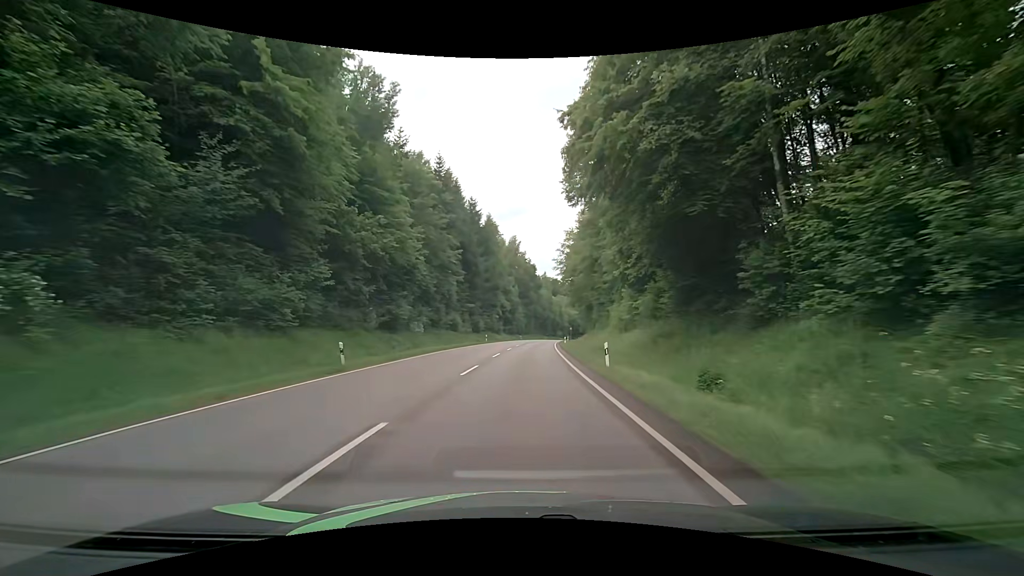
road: secondary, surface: asphalt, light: Day
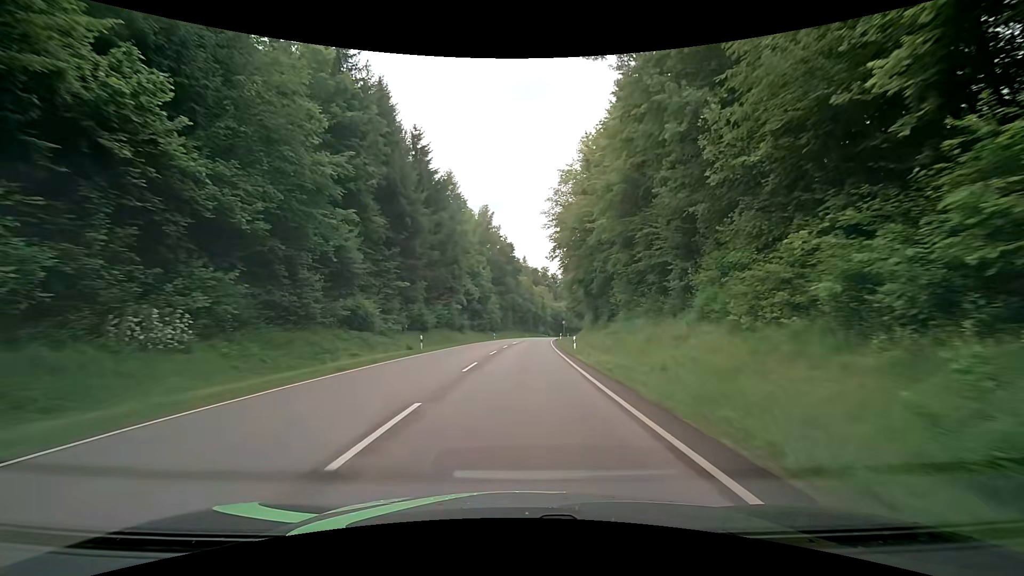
(+0.6, +32.2) m; +2°
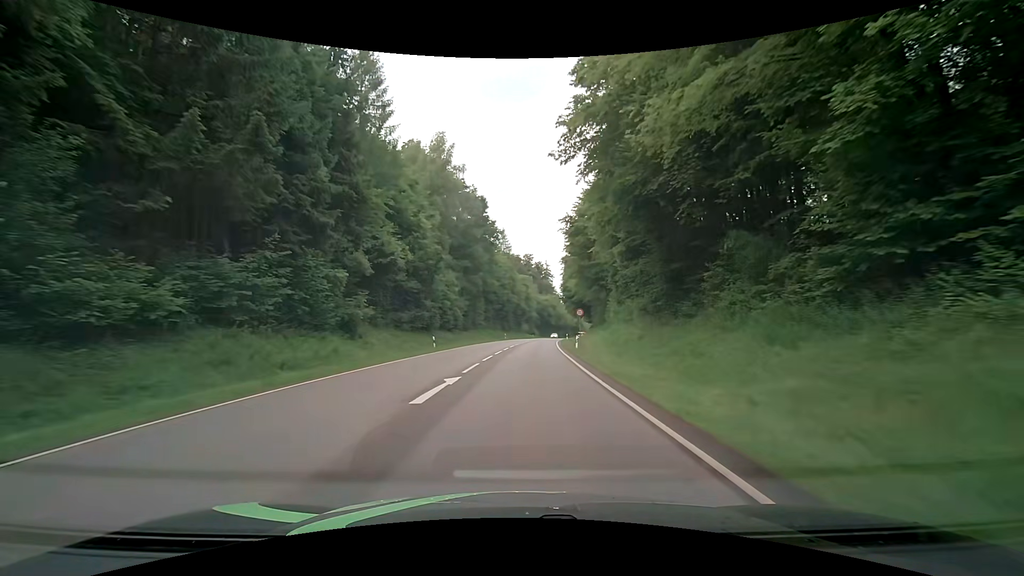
(+0.9, +41.2) m; +3°
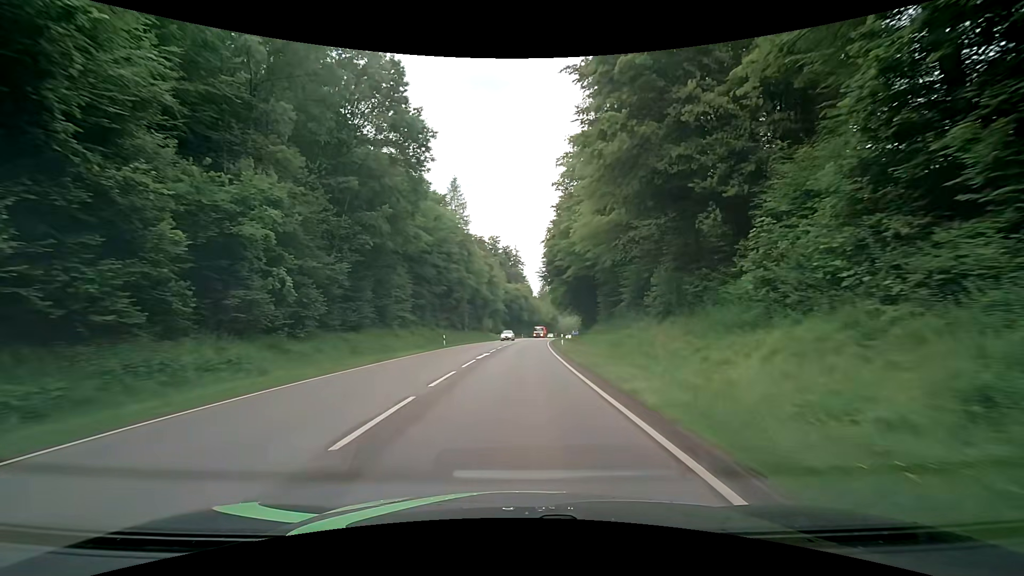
(+1.0, +39.8) m; +4°
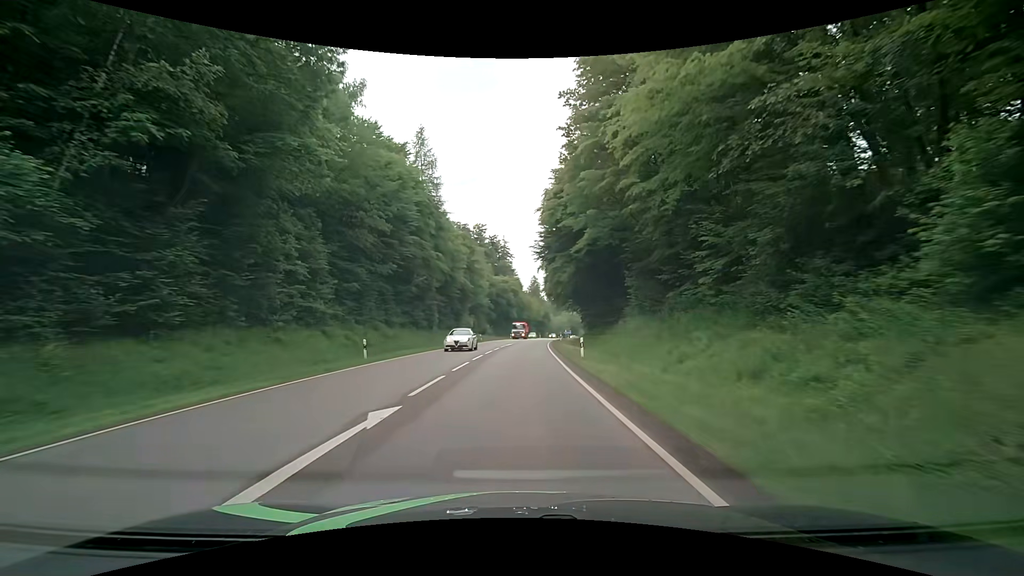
(+0.1, +19.7) m; +1°
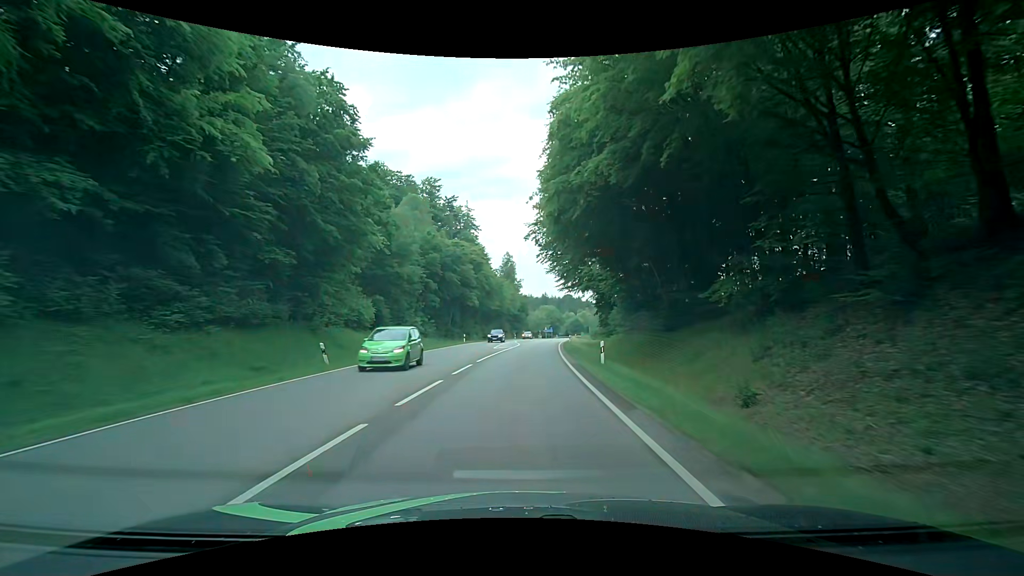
(+1.4, +49.1) m; +3°
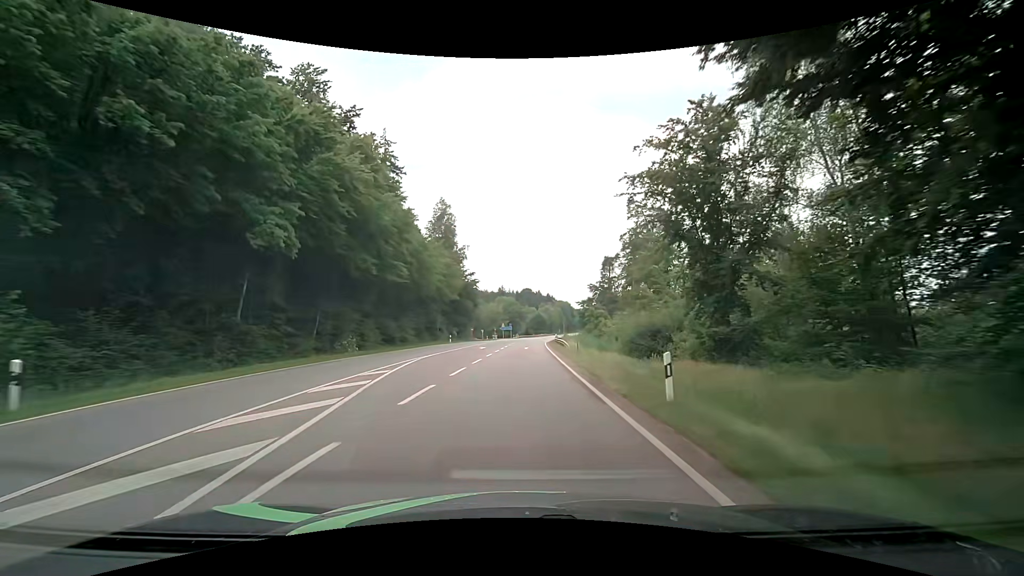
(+2.4, +49.4) m; +5°
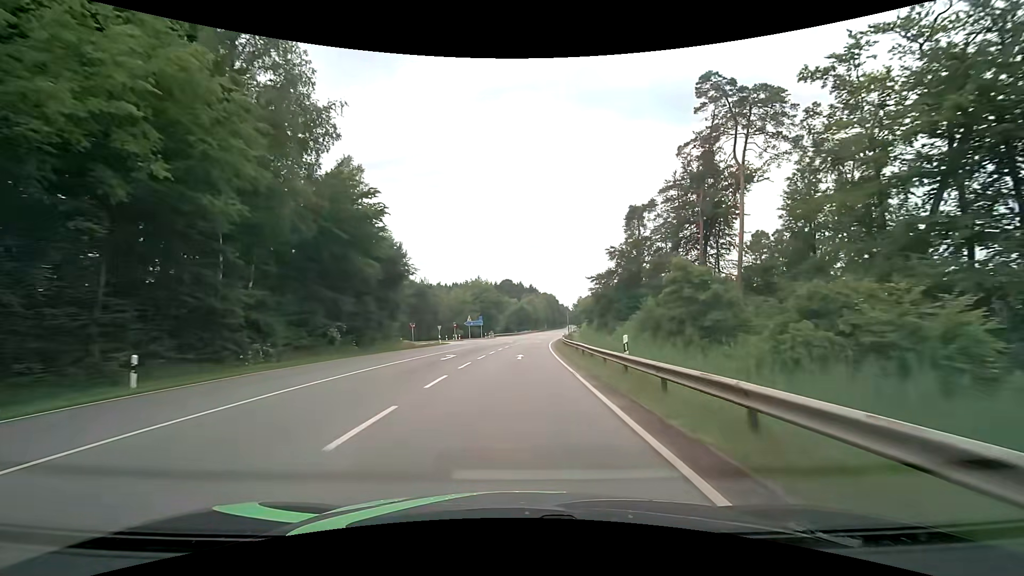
(+1.8, +50.9) m; +3°
(0, +10) (0, +20) (0, +30) (+1, +40) (+1, +50) (+2, +60) (+3, +70) (+4, +80) (+5, +90) (+6, +100) m
